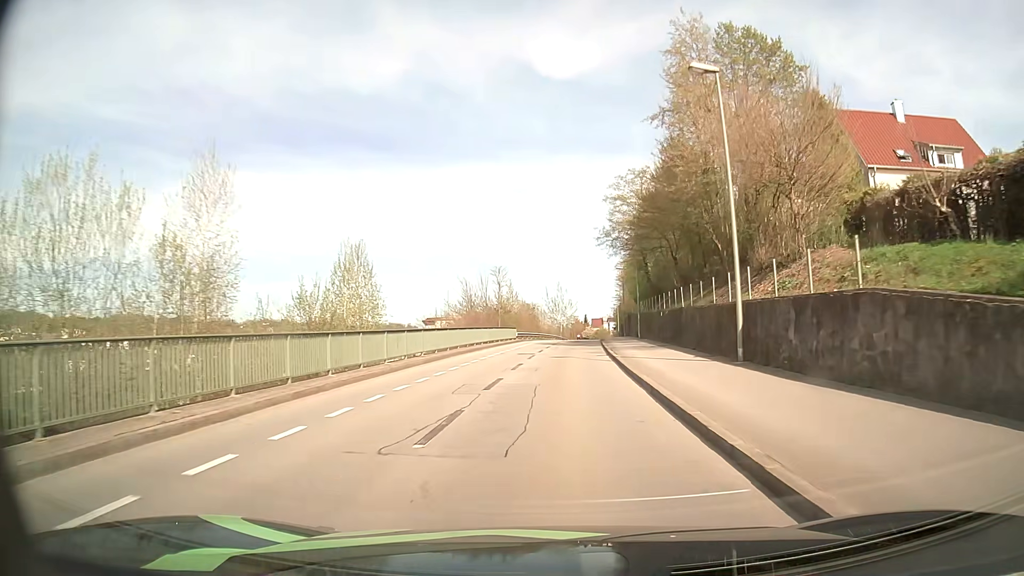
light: Day
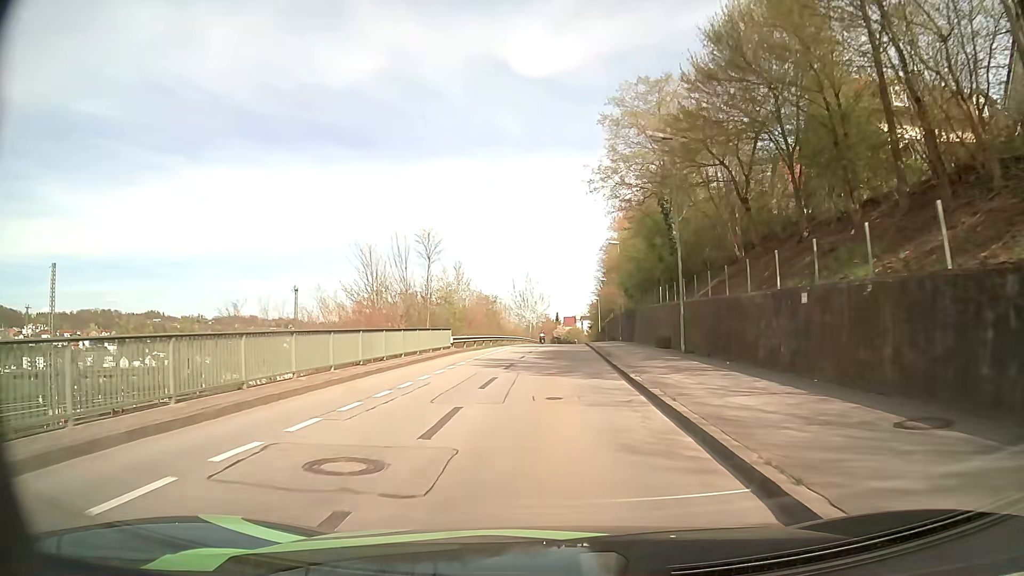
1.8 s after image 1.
(+0.7, +23.6) m; +3°
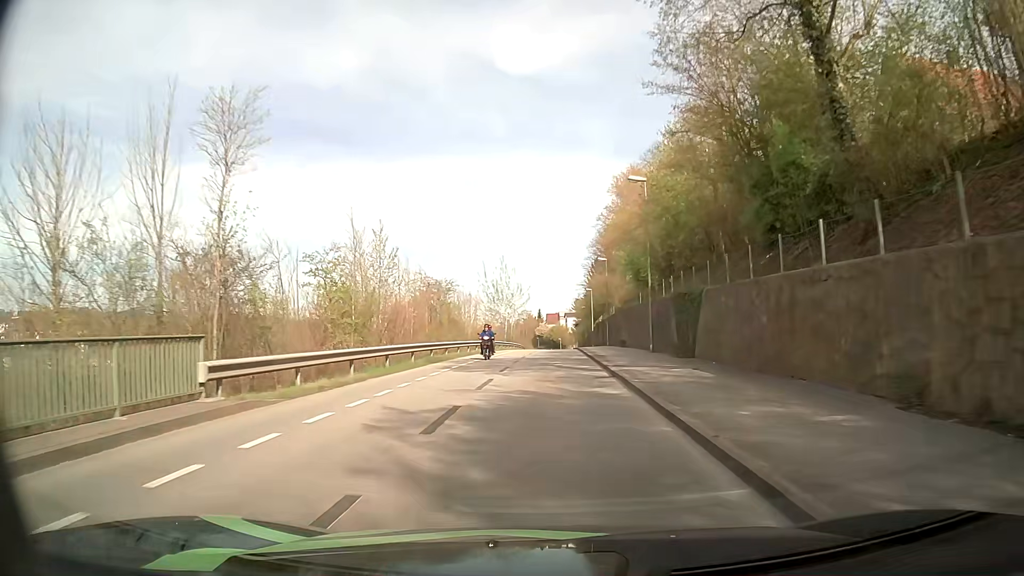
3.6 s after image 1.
(+0.2, +23.5) m; +1°
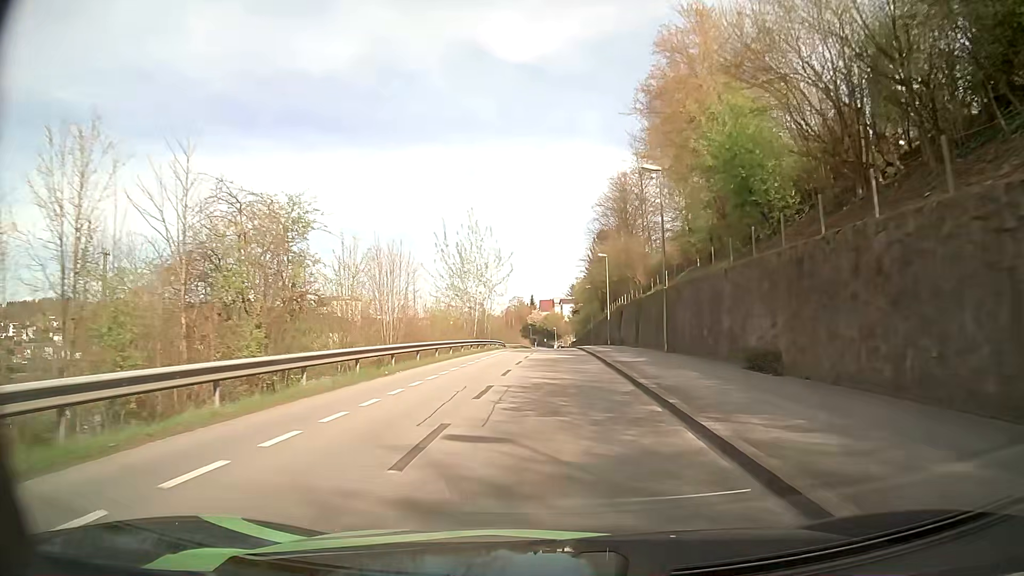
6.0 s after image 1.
(+0.4, +32.3) m; +1°
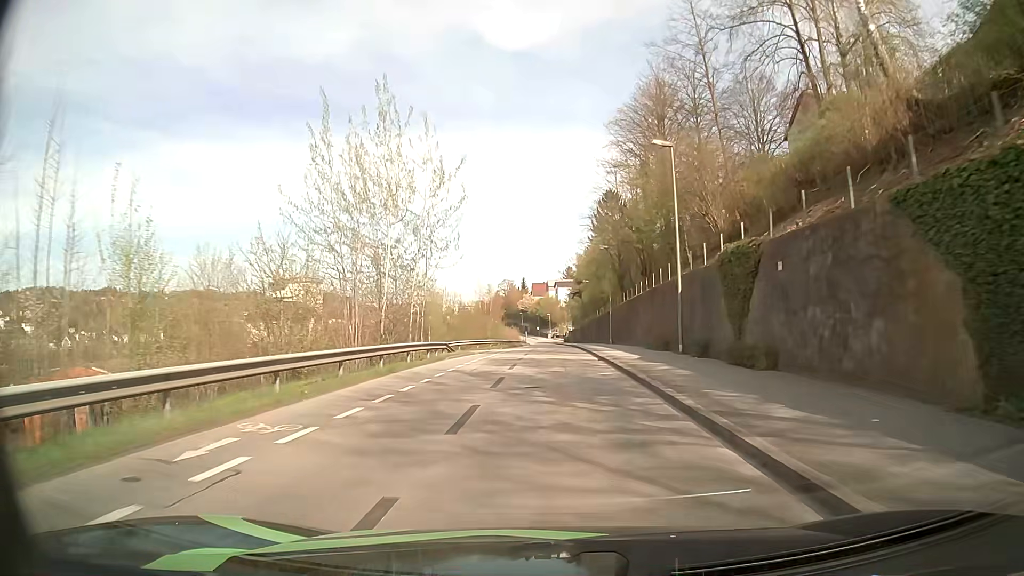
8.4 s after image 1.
(-0.1, +34.1) m; 0°
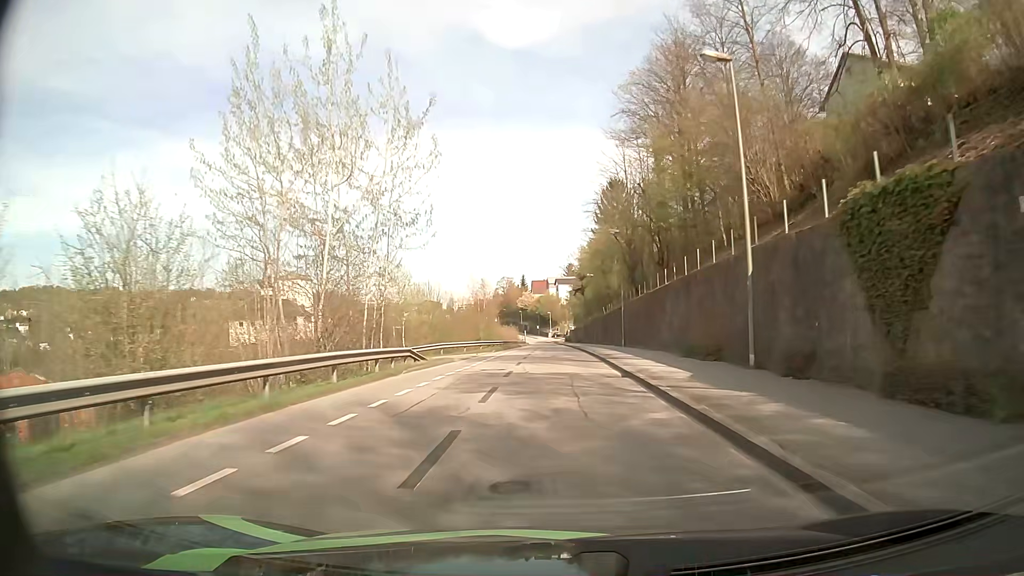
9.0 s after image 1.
(0.0, +8.7) m; -1°
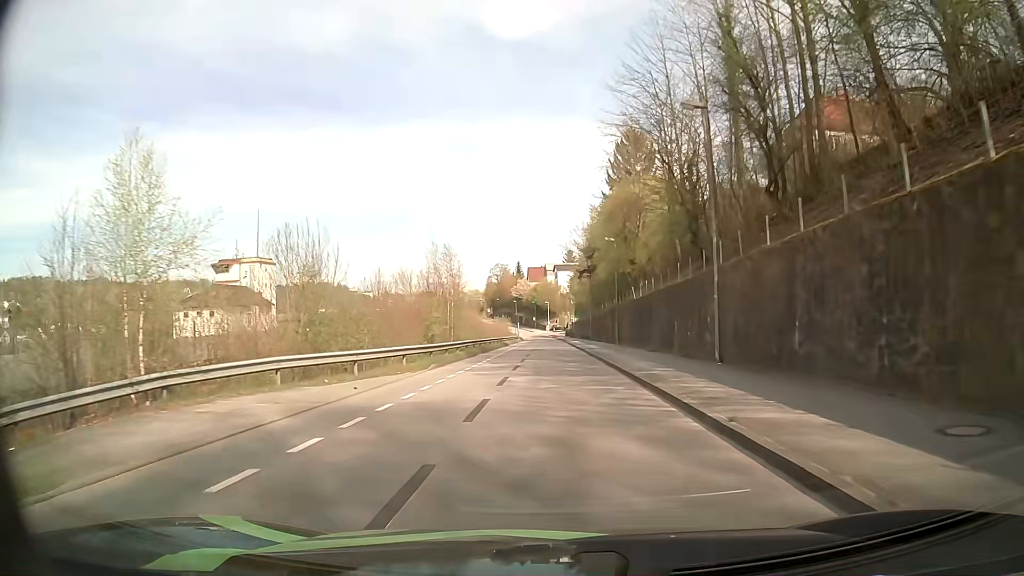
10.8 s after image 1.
(+0.2, +26.0) m; +1°
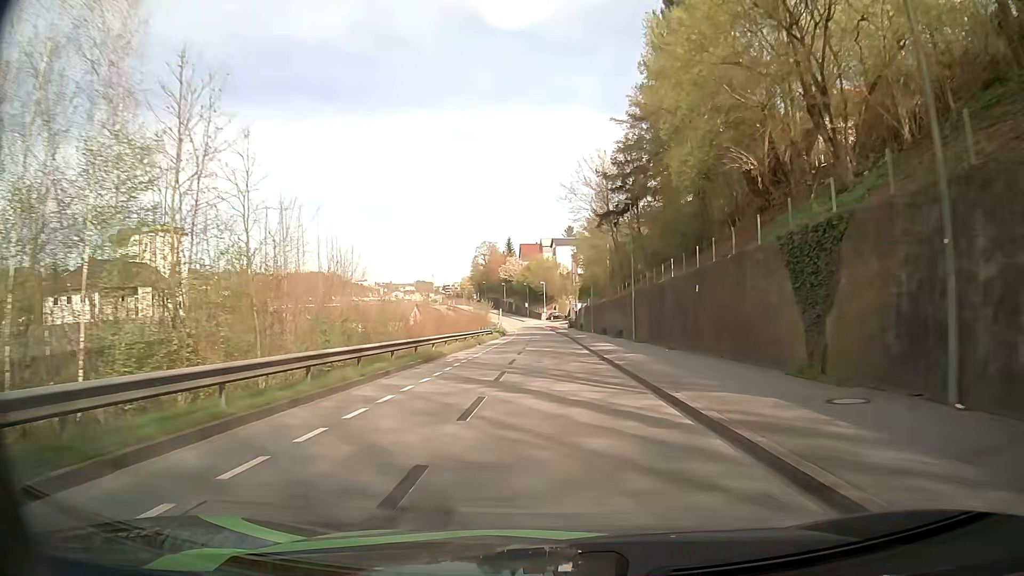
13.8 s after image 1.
(-0.1, +42.3) m; 0°
(0, +10) (0, +20) (0, +30) (0, +40) (0, +50) (0, +60) (0, +70) (-1, +80) (-1, +90) (-1, +100) m
